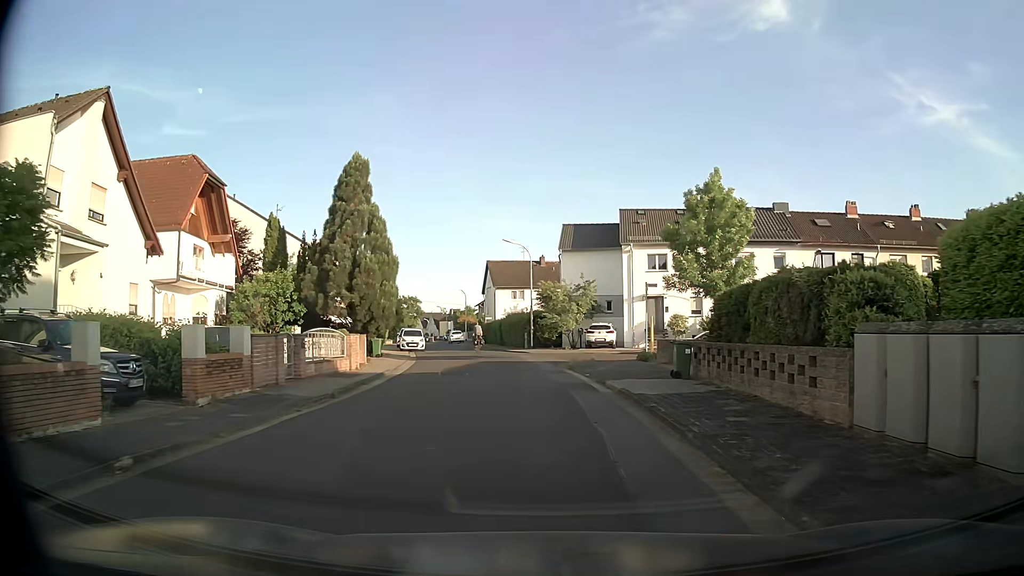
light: Day
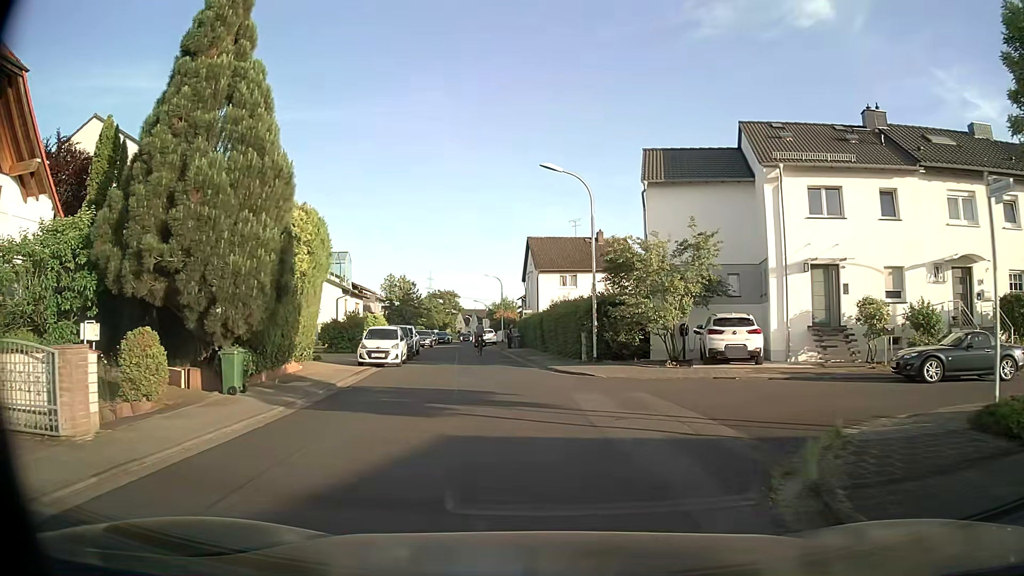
(-0.8, +20.2) m; -6°
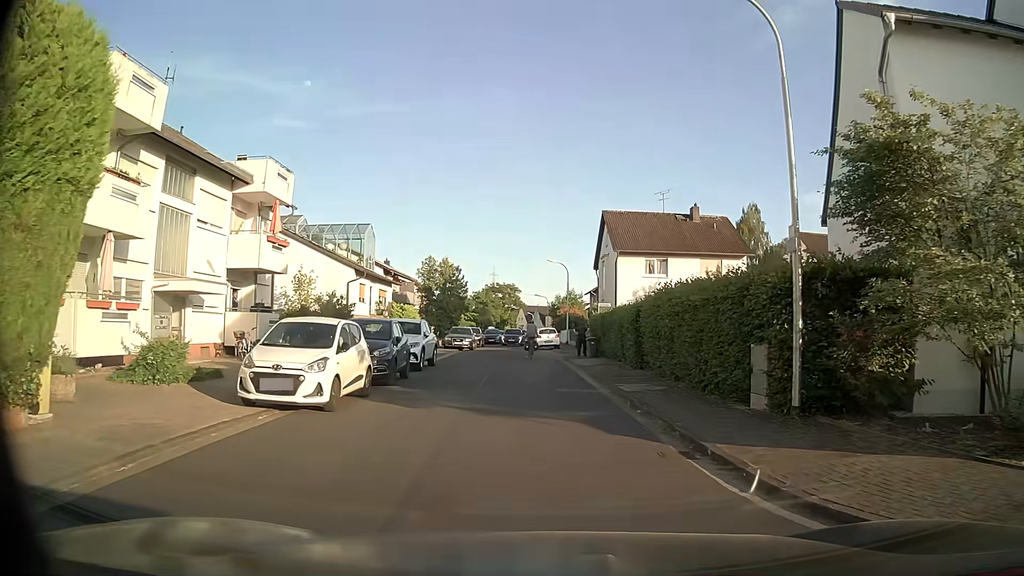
(-0.4, +14.6) m; -4°
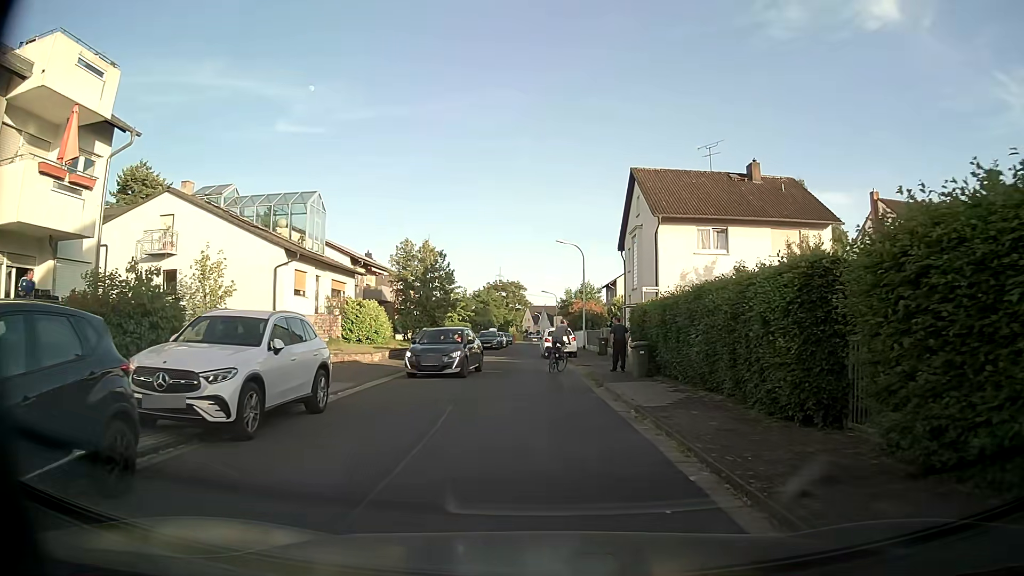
(0.0, +13.5) m; 0°
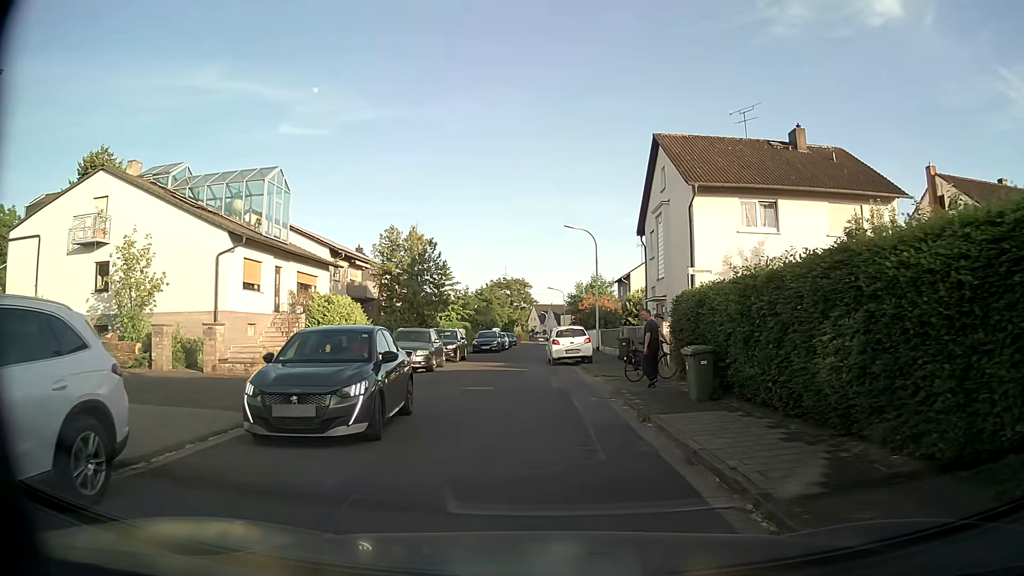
(0.0, +6.5) m; -1°
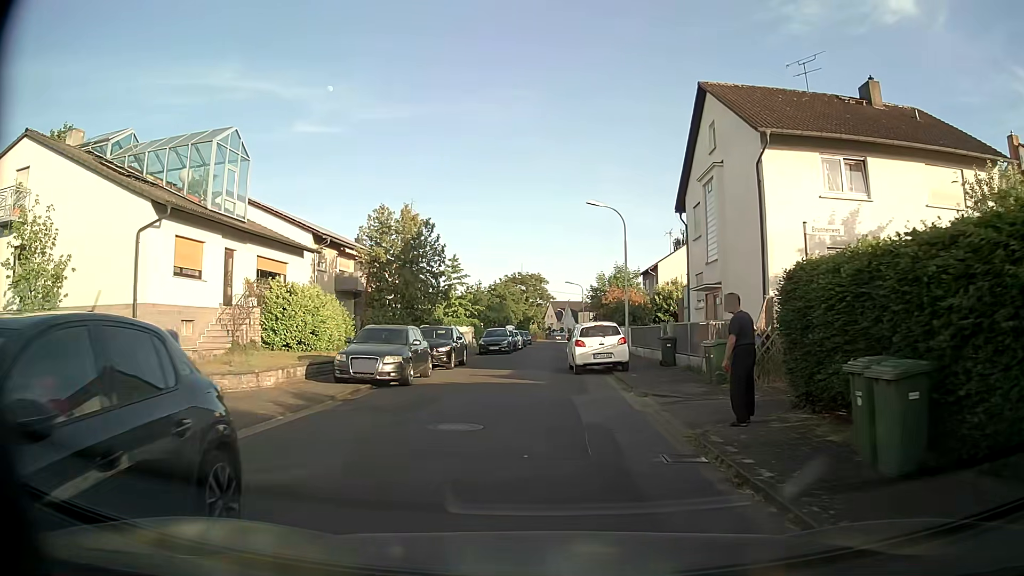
(0.0, +6.6) m; +1°
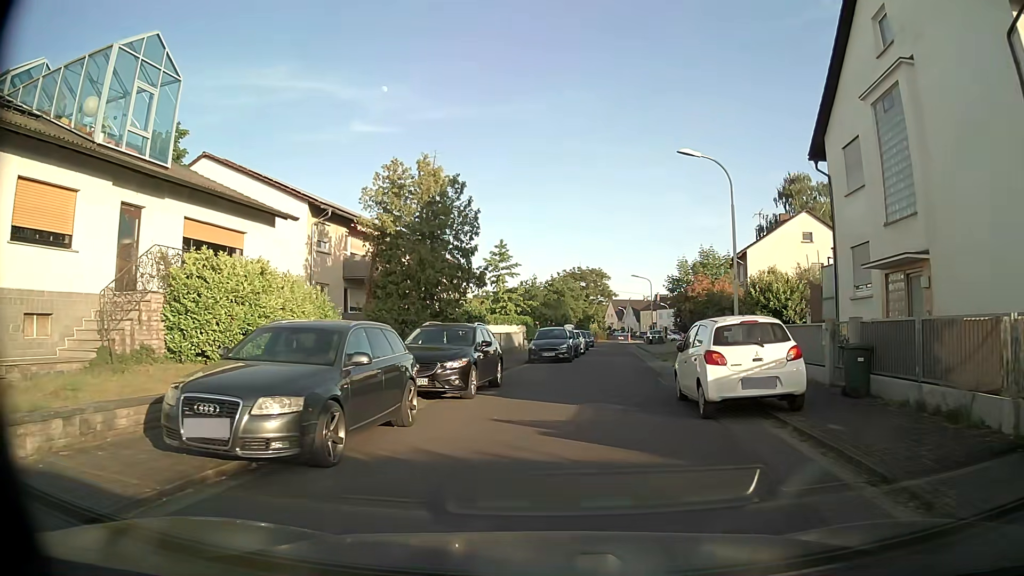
(-0.7, +9.8) m; -7°
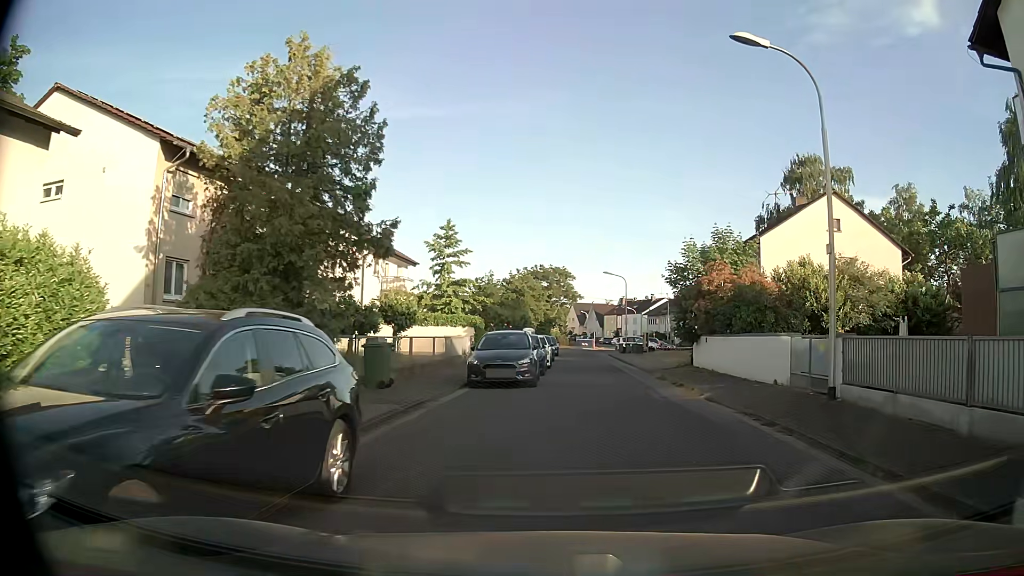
(+0.1, +10.6) m; +4°
